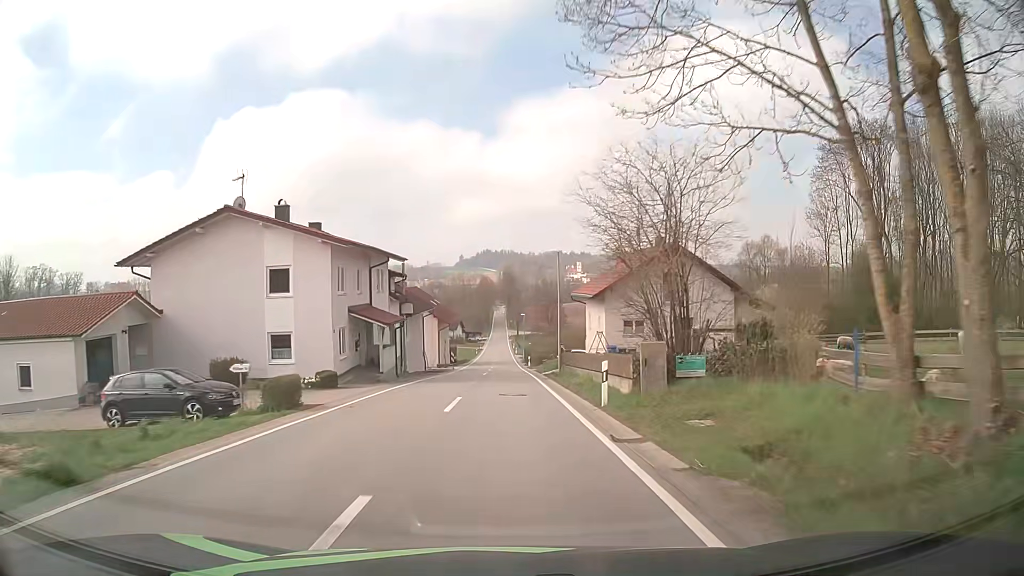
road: tertiary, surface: asphalt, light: Day
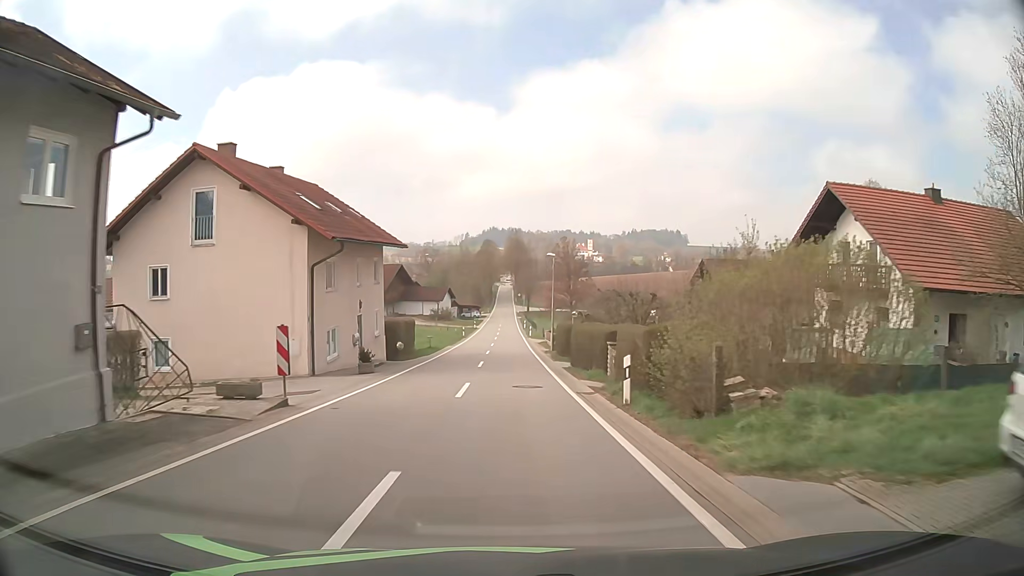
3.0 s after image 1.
(-0.2, +46.9) m; 0°
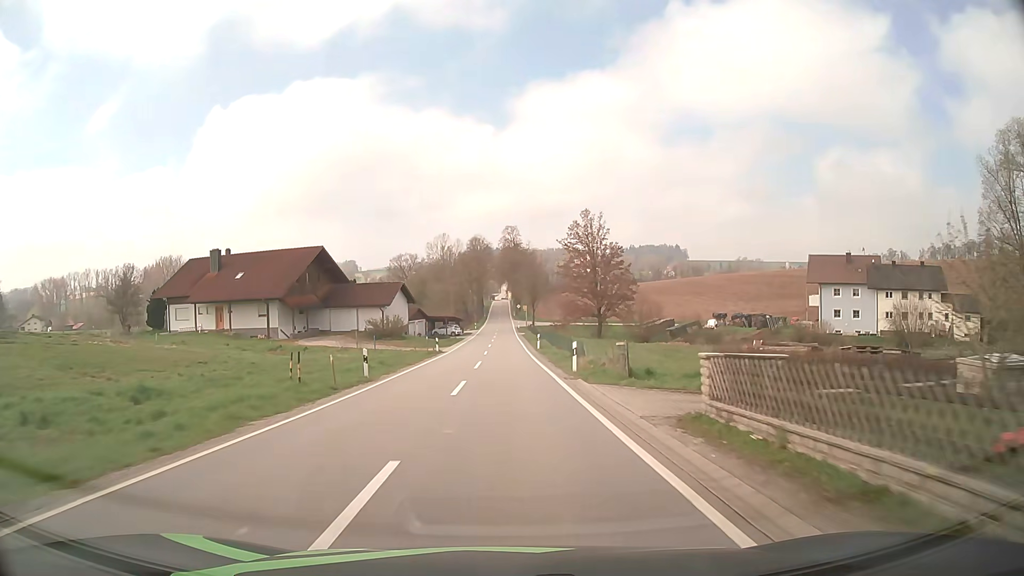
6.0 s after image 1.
(-0.1, +47.1) m; 0°
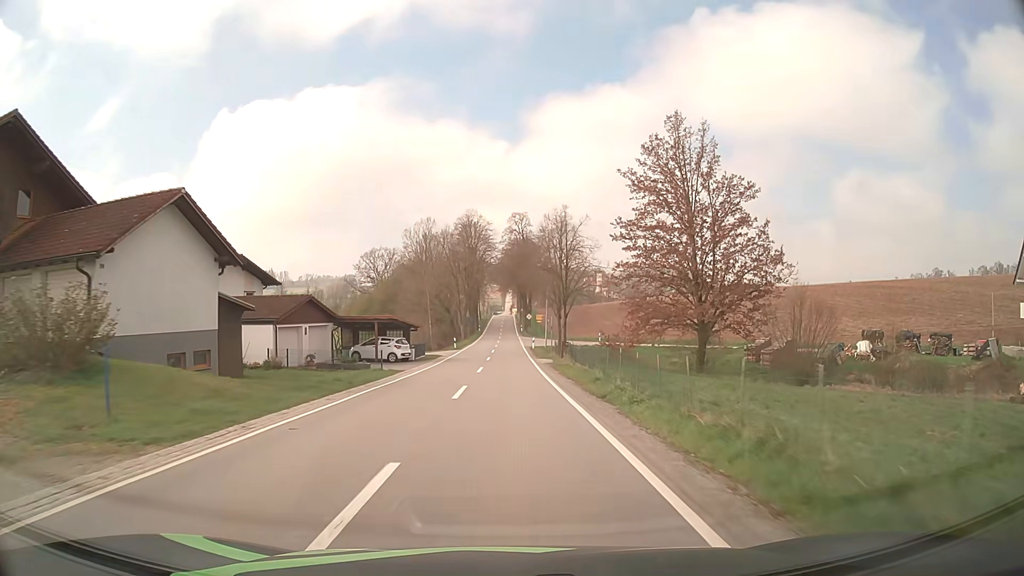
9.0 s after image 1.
(-0.1, +47.7) m; 0°
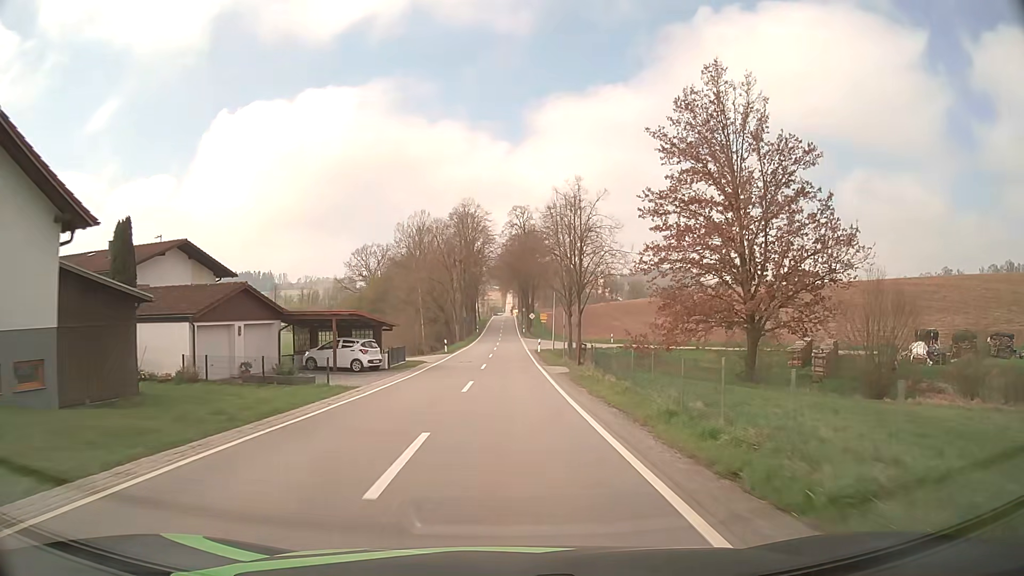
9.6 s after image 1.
(0.0, +9.5) m; 0°
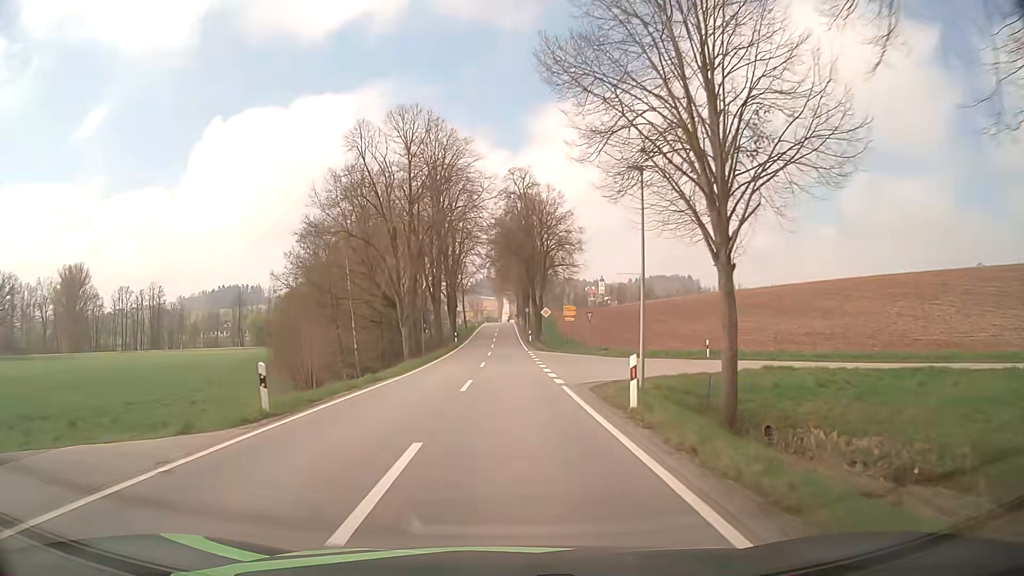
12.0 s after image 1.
(-0.1, +37.1) m; 0°
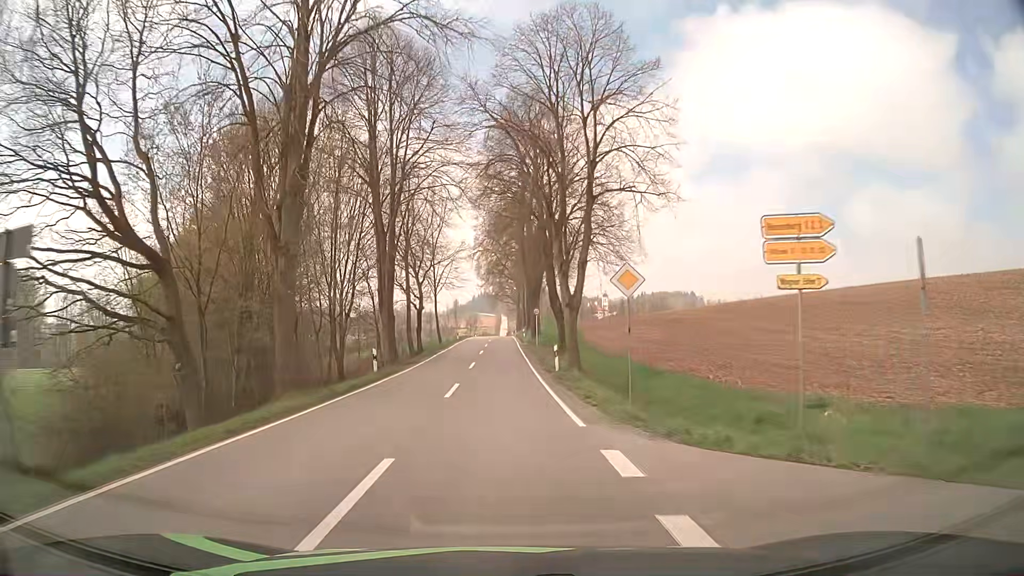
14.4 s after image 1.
(+0.3, +36.5) m; 0°
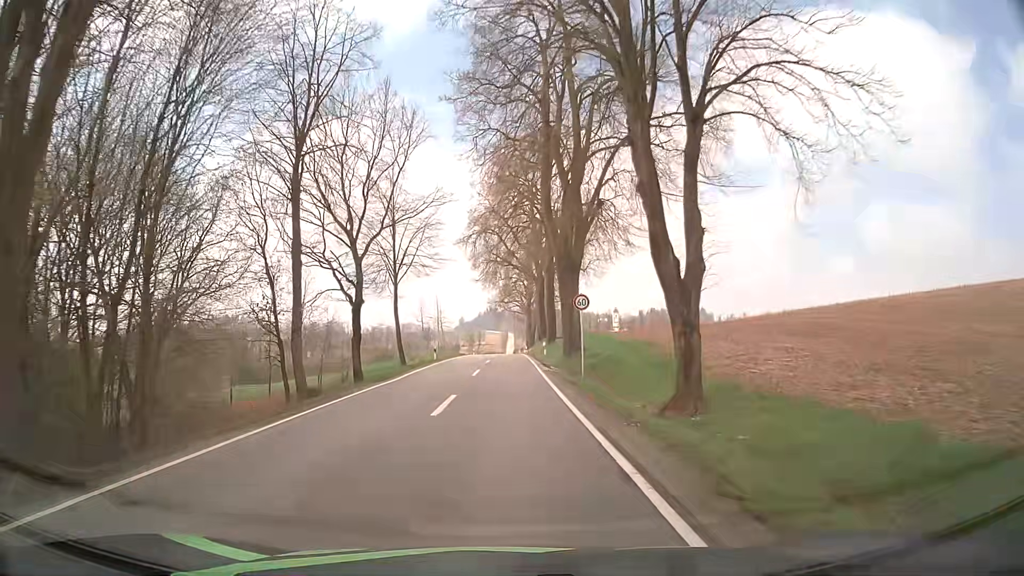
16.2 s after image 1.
(-0.3, +27.7) m; -1°
(0, +10) (0, +20) (0, +30) (0, +40) (0, +50) (0, +60) (0, +70) (0, +80) (+1, +90) (+1, +100) m
